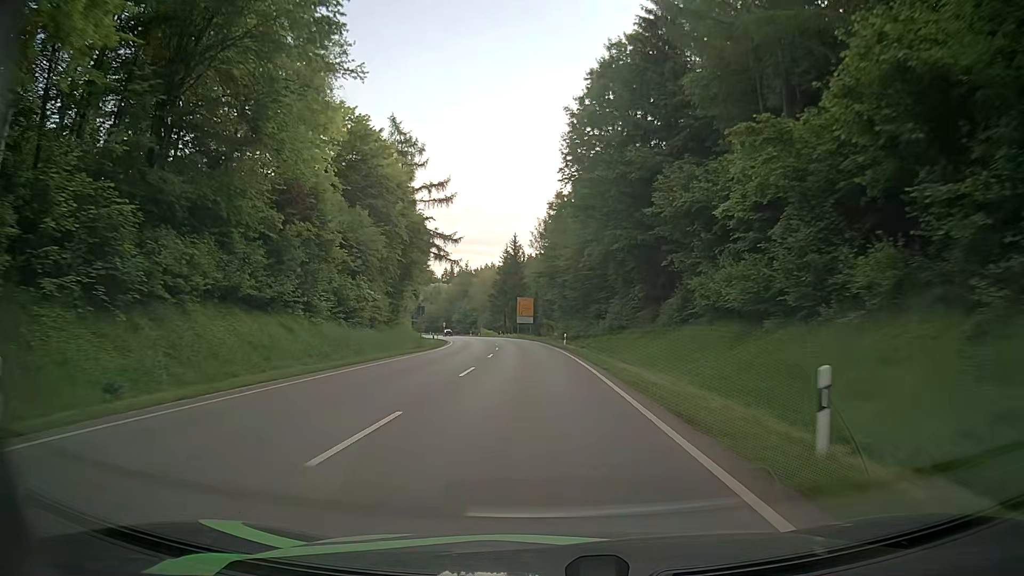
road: secondary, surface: asphalt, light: Day
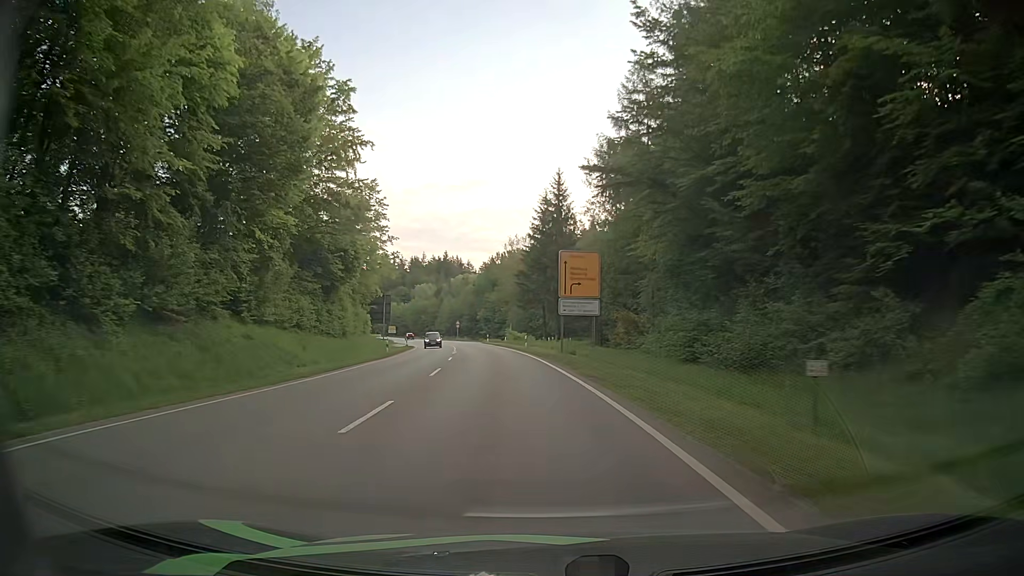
(-2.4, +58.2) m; -5°
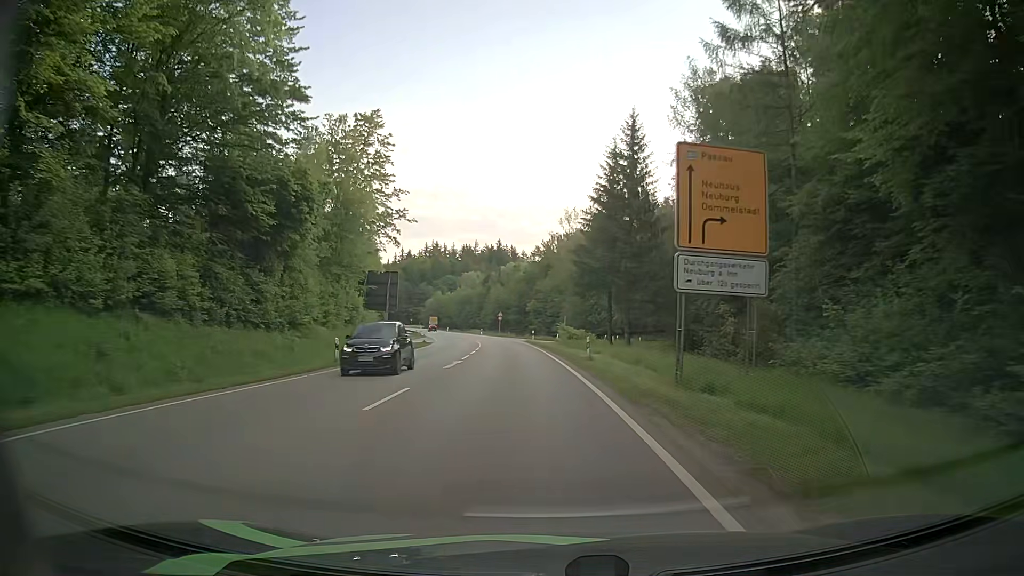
(-0.6, +22.2) m; -4°
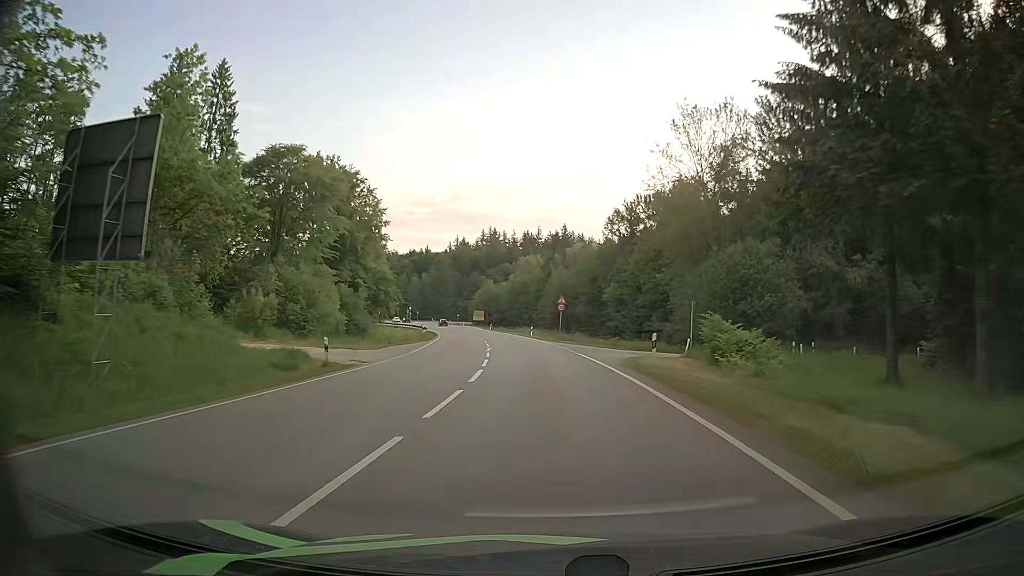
(-2.6, +43.9) m; -6°
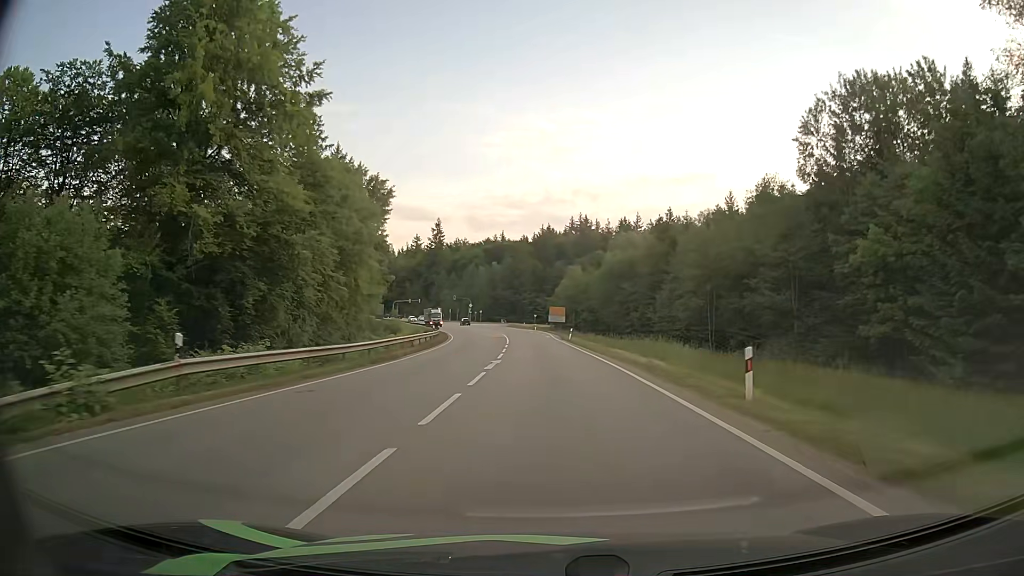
(-3.6, +54.9) m; -8°
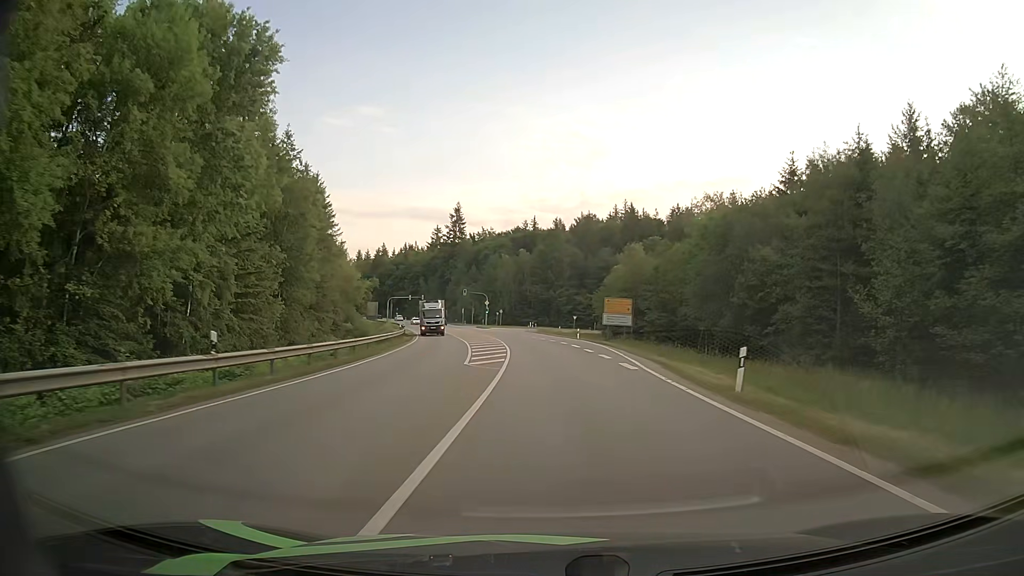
(-1.3, +42.4) m; -3°
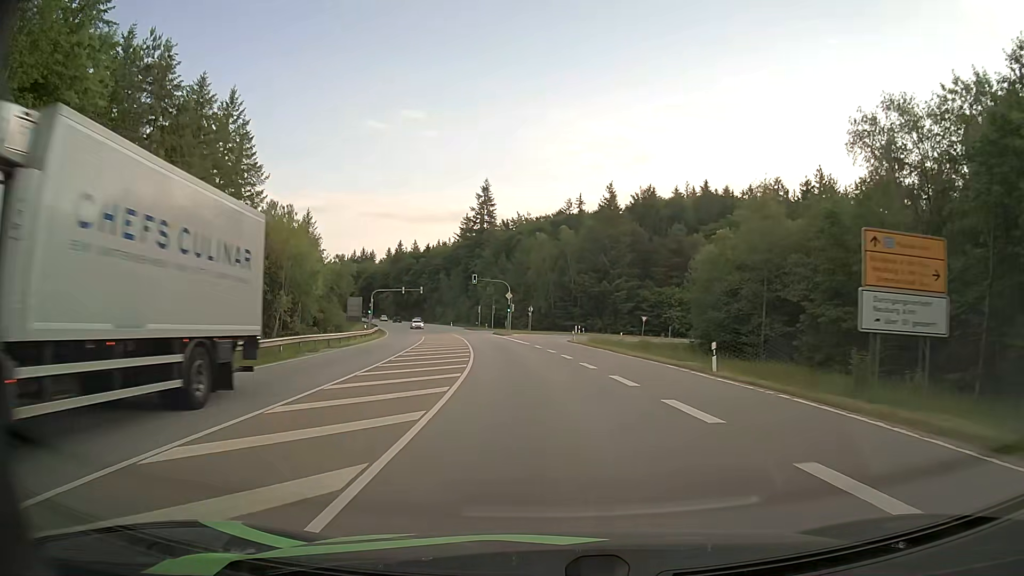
(-1.0, +41.4) m; -4°
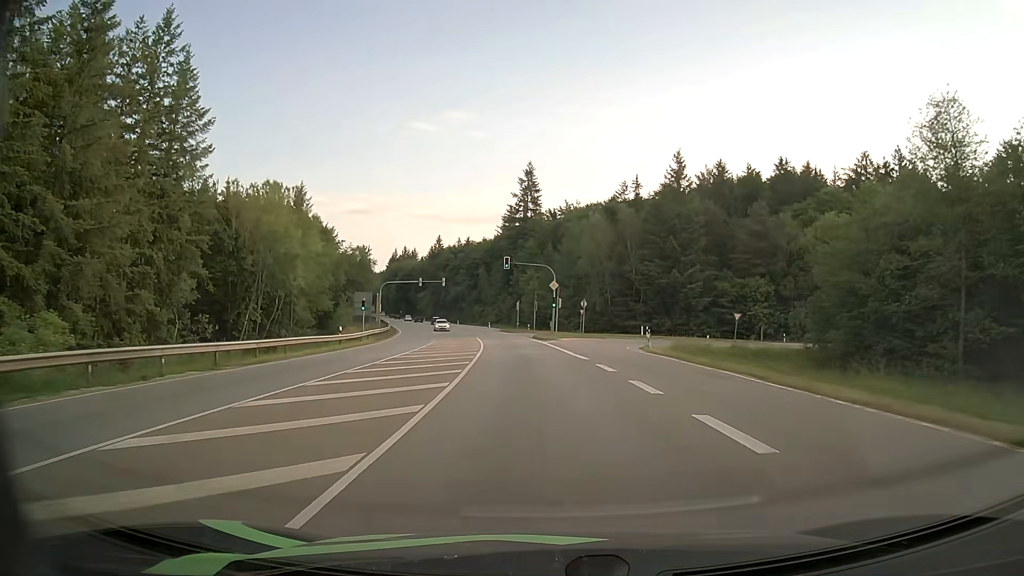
(-0.6, +20.6) m; -4°
(0, +10) (-1, +20) (-1, +30) (-2, +40) (-3, +50) (-5, +60) (-6, +70) (-8, +79) (-10, +89) (-12, +99) m
